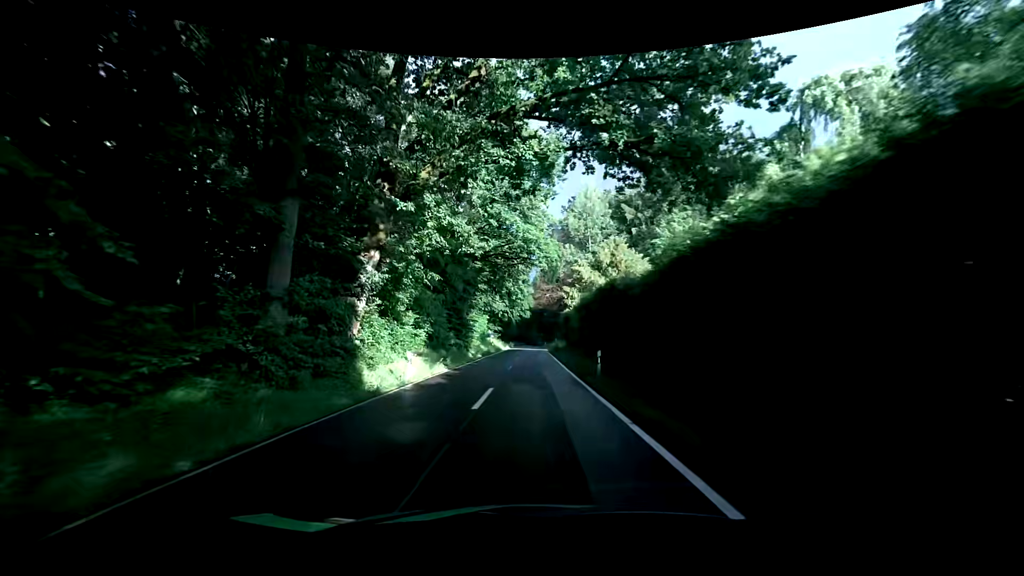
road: tertiary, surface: asphalt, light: Day
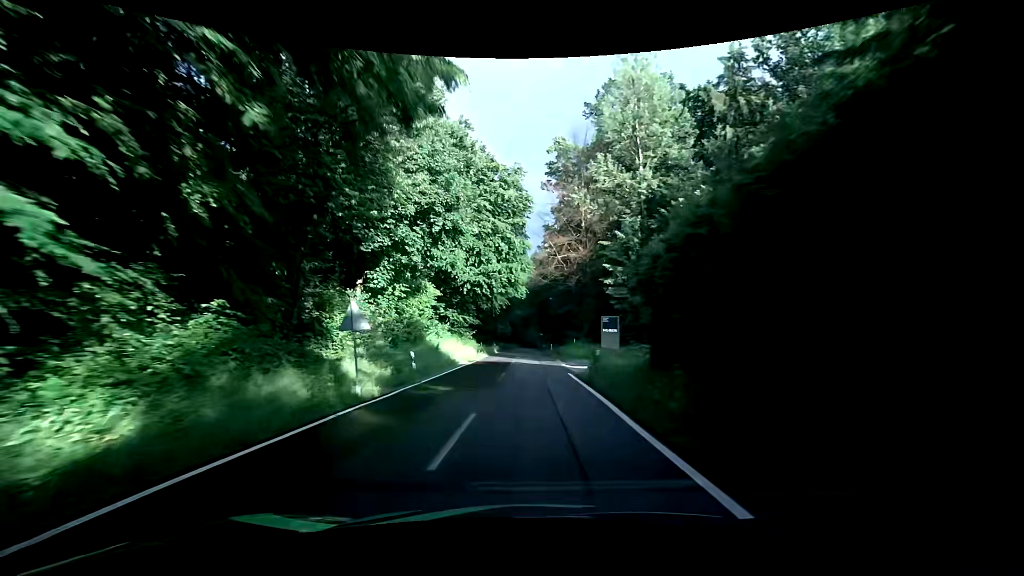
(0.0, +39.6) m; 0°
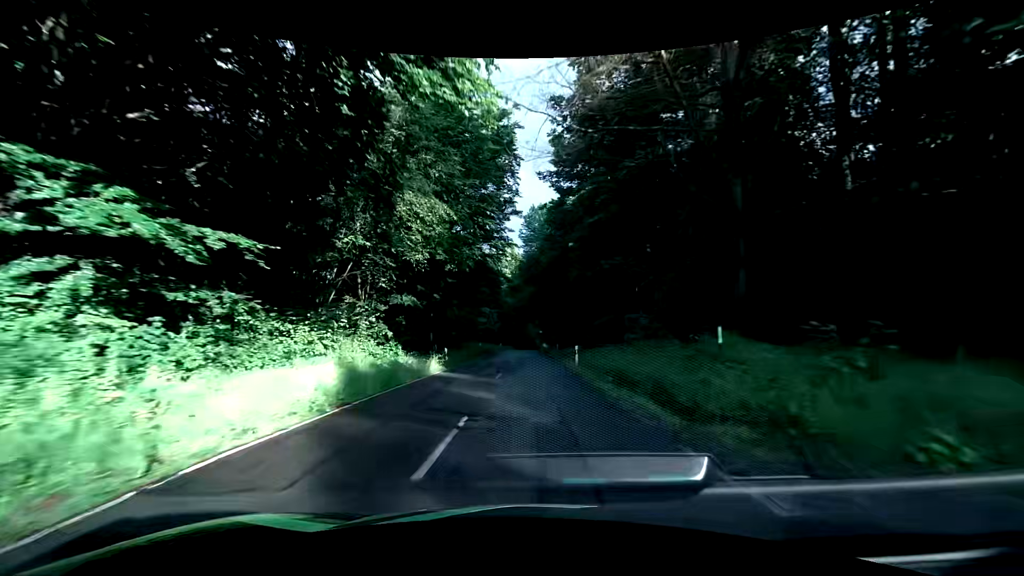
(-0.4, +35.1) m; 0°
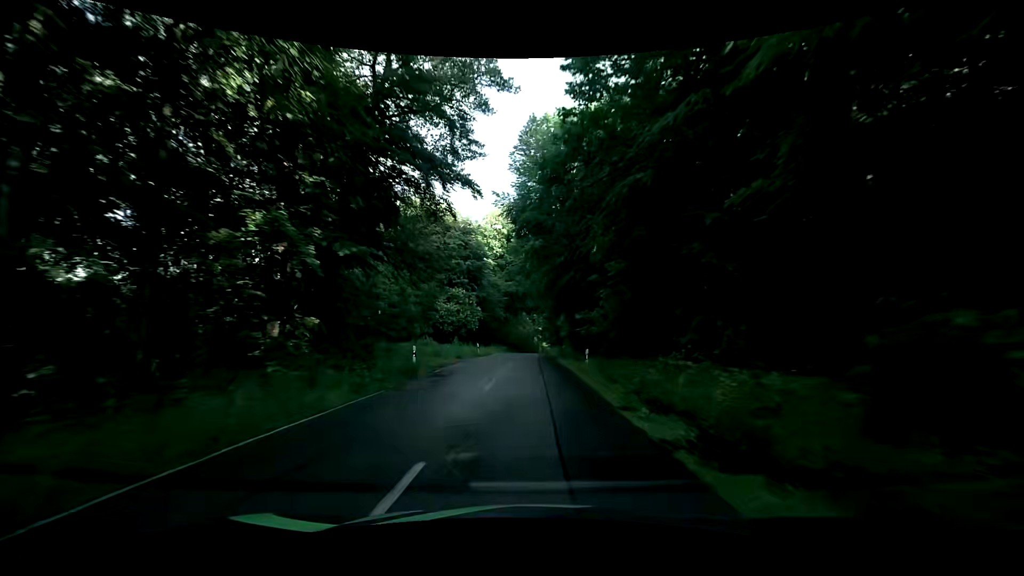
(-0.1, +27.2) m; -1°
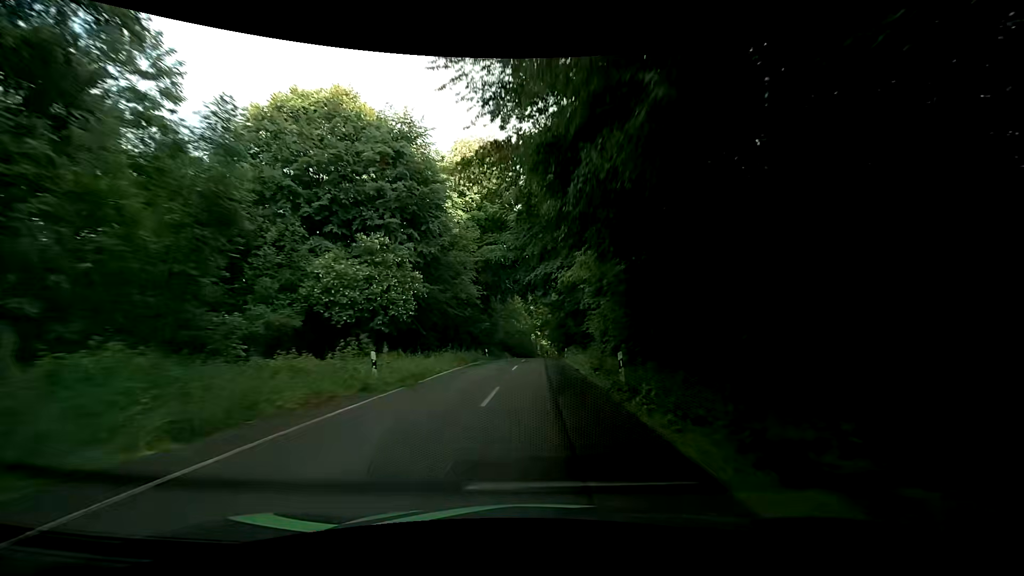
(+0.5, +26.6) m; +2°
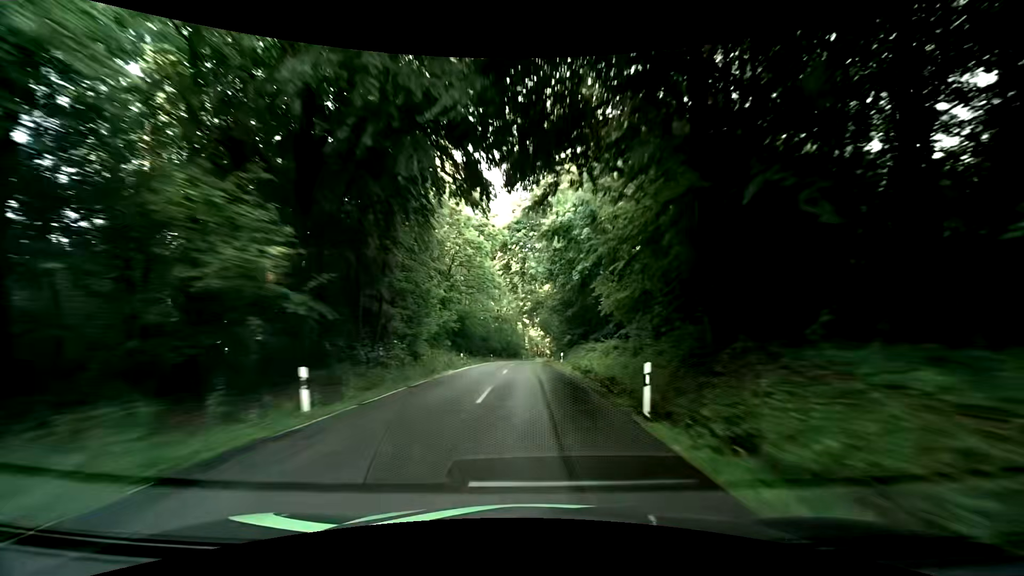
(-0.3, +34.1) m; 0°
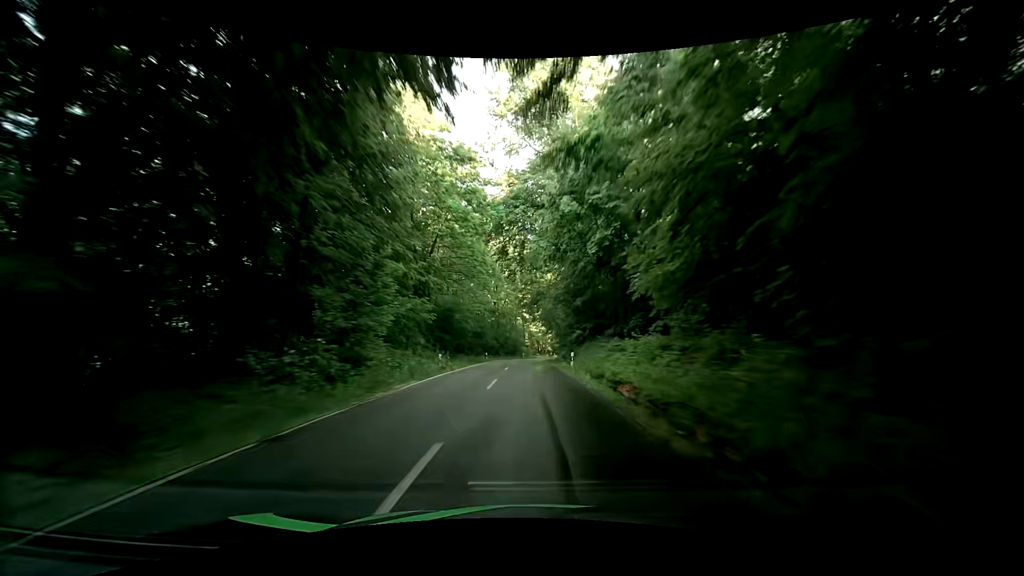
(+0.1, +8.4) m; +1°
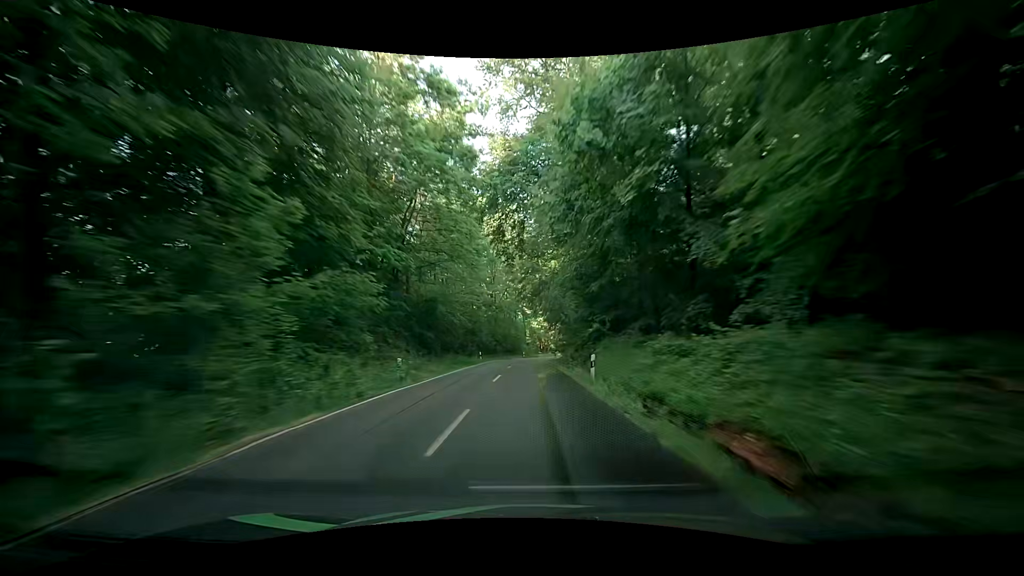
(+0.1, +8.4) m; 0°
(0, +10) (0, +20) (-1, +30) (-1, +40) (-1, +50) (-1, +60) (0, +70) (+1, +80) (+3, +90) (+5, +100) m
